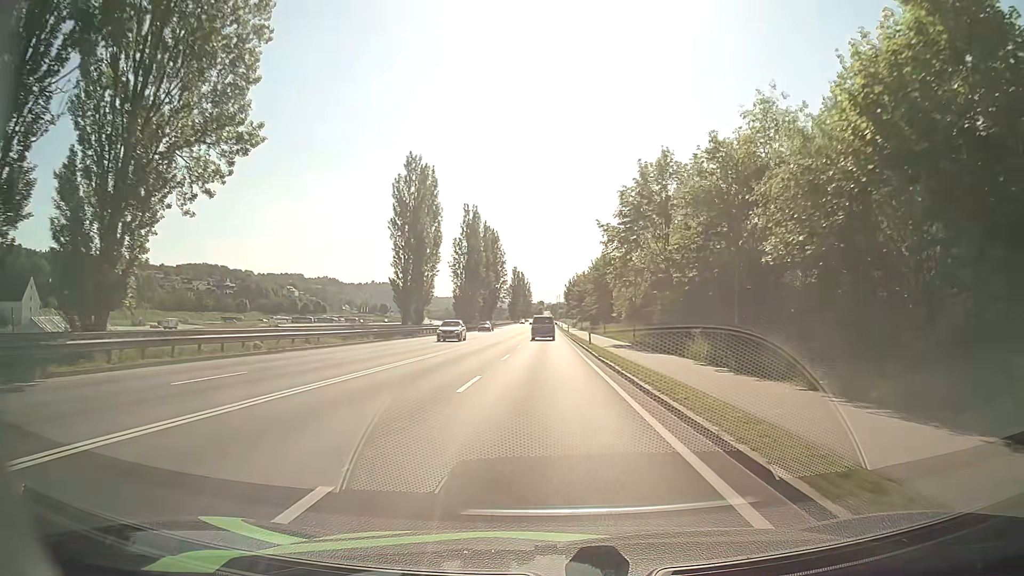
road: primary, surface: asphalt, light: Day
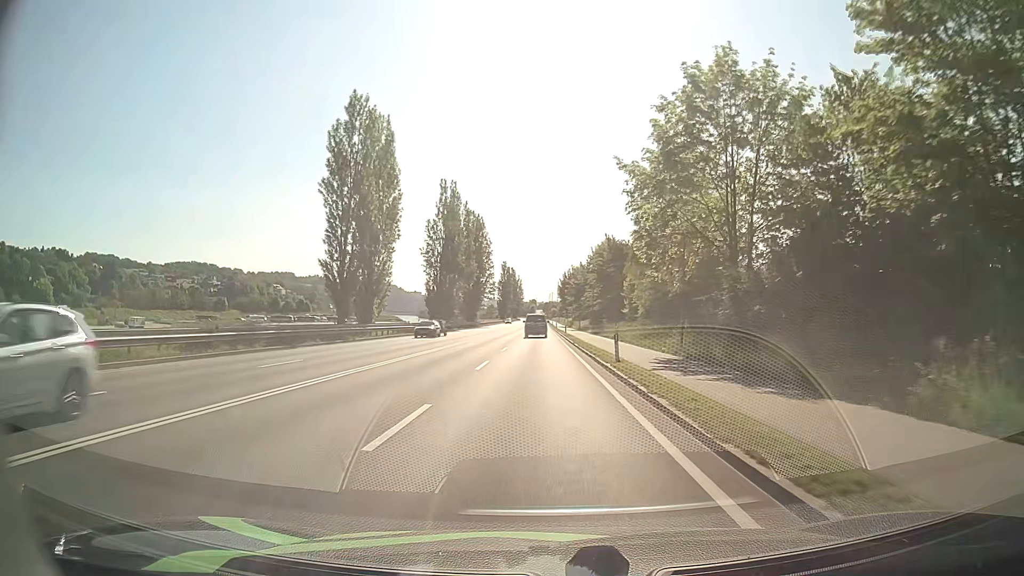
(+0.2, +18.5) m; +1°
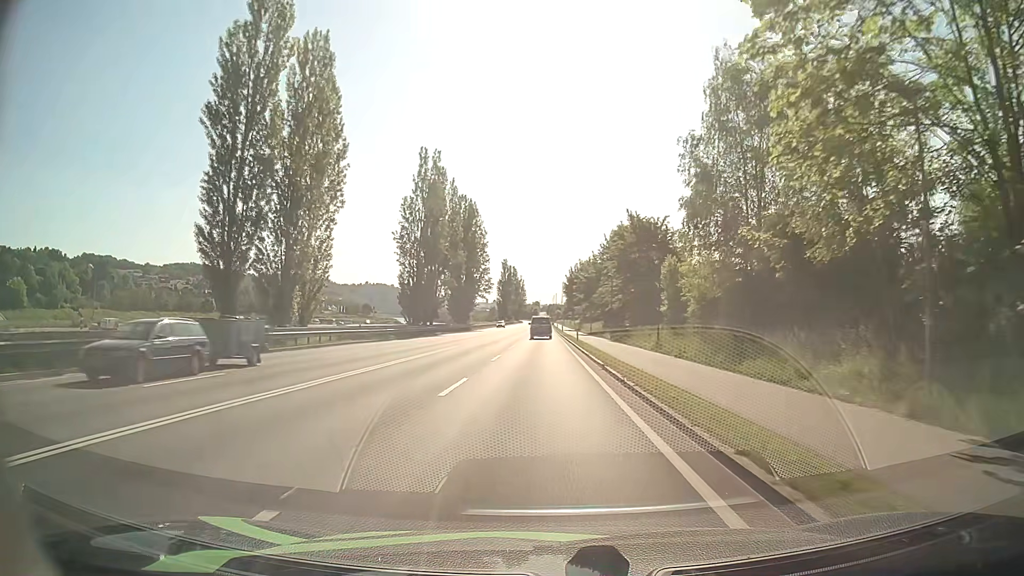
(-0.1, +18.5) m; 0°
